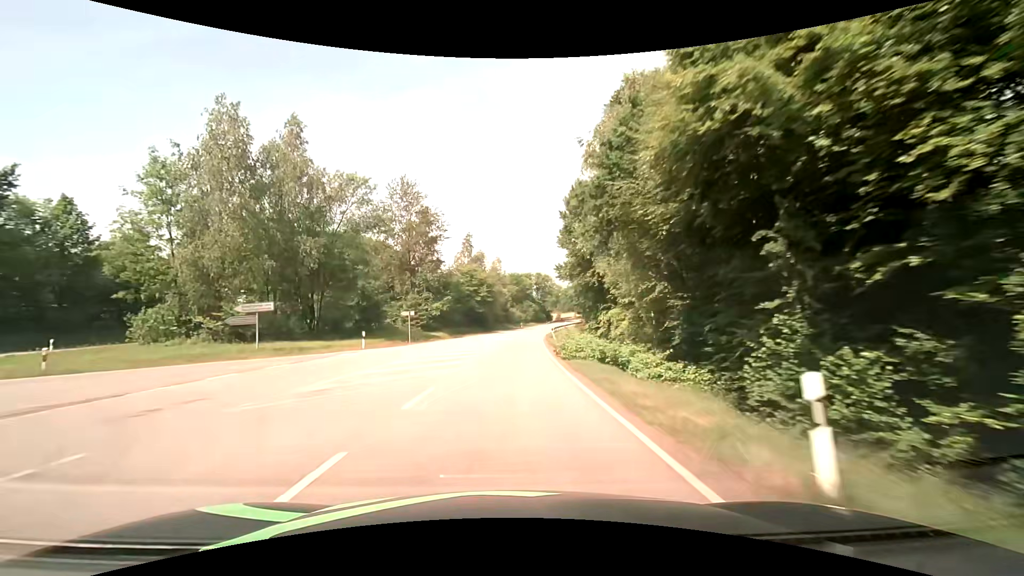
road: secondary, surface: asphalt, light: Day
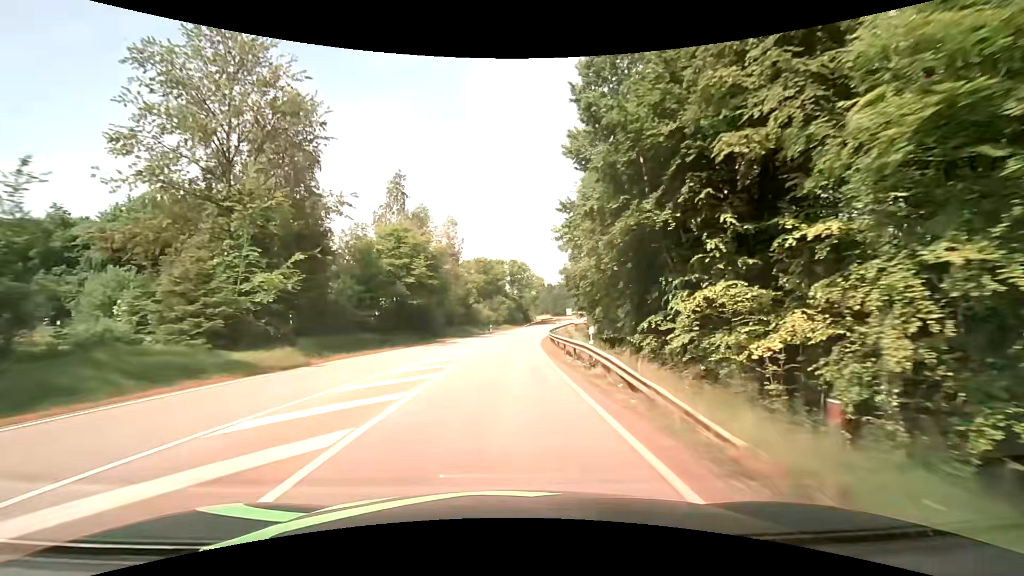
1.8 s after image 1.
(+1.1, +36.3) m; +3°
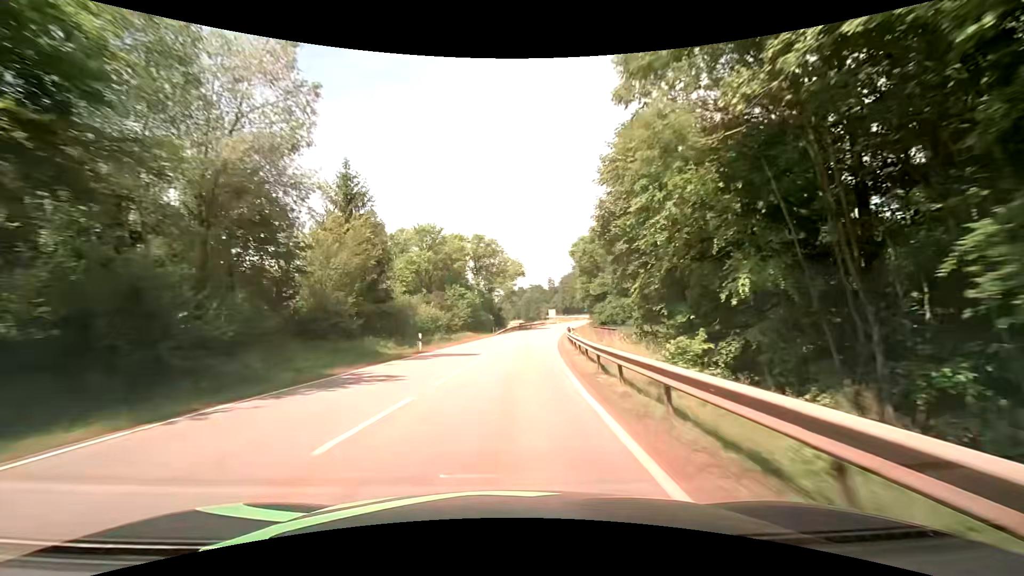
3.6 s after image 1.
(+1.1, +37.3) m; +3°
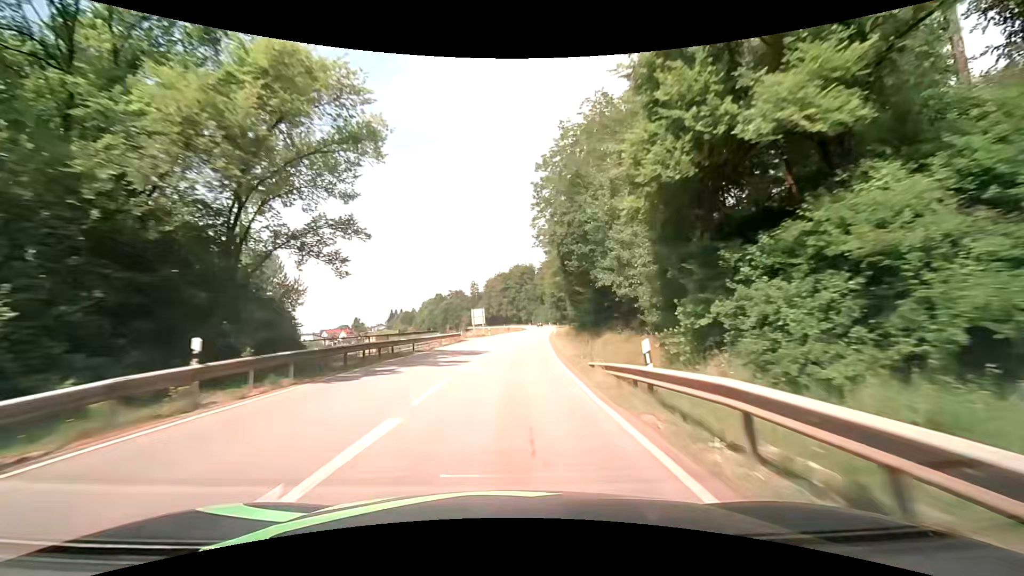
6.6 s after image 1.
(+5.2, +62.5) m; +9°
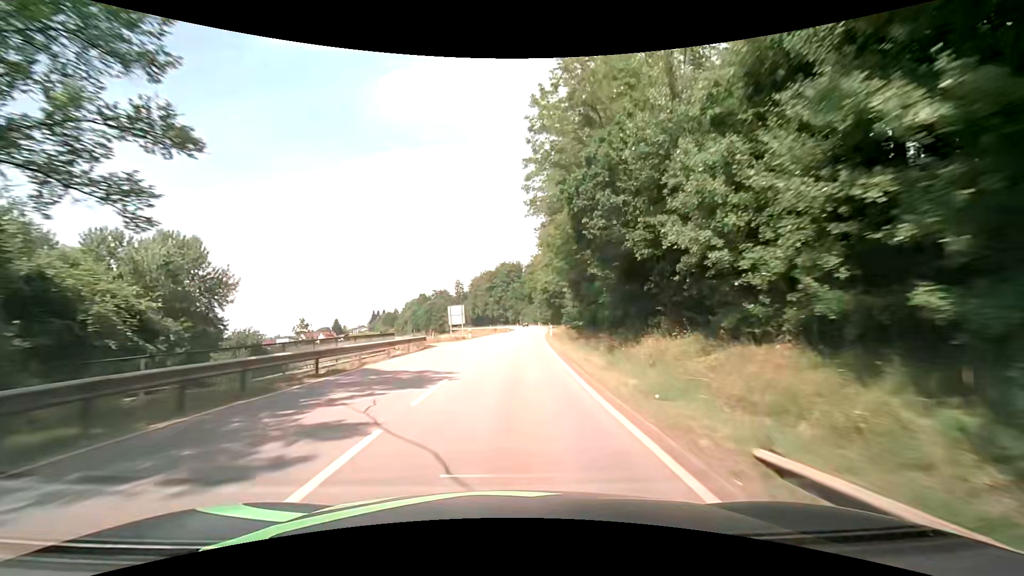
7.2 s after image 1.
(+0.2, +12.4) m; +2°
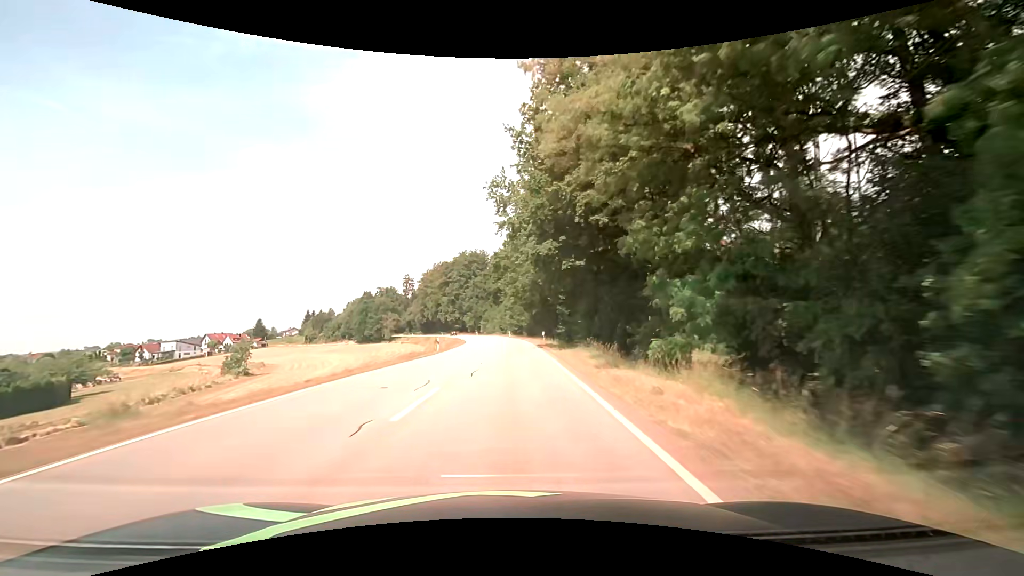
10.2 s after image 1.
(+2.5, +60.8) m; +4°
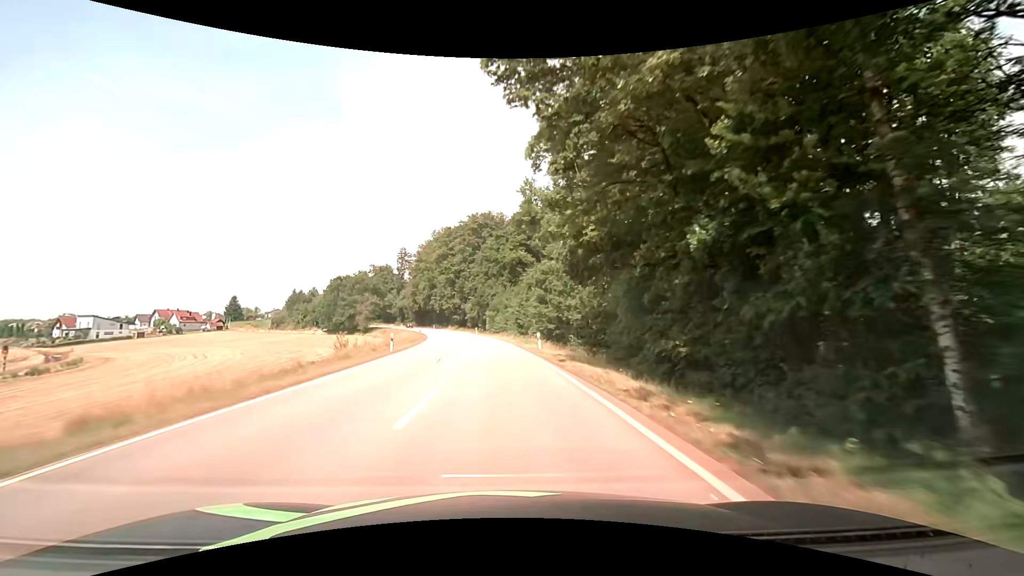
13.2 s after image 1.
(-0.2, +60.3) m; -3°
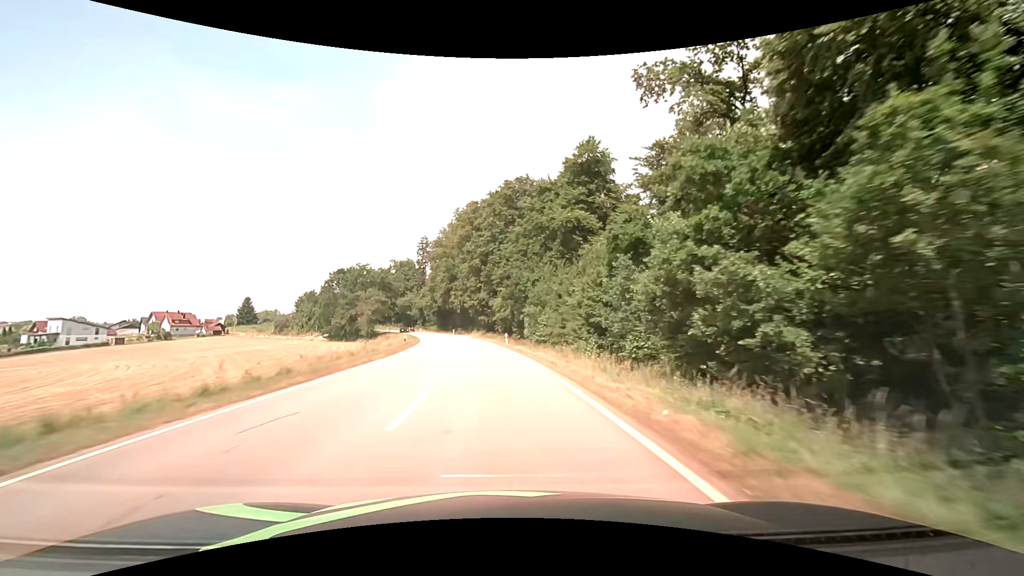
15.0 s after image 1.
(-1.1, +35.9) m; -3°
(0, +10) (-1, +20) (-1, +30) (-2, +40) (-3, +50) (-5, +60) (-7, +70) (-9, +79) (-12, +89) (-14, +99) m
